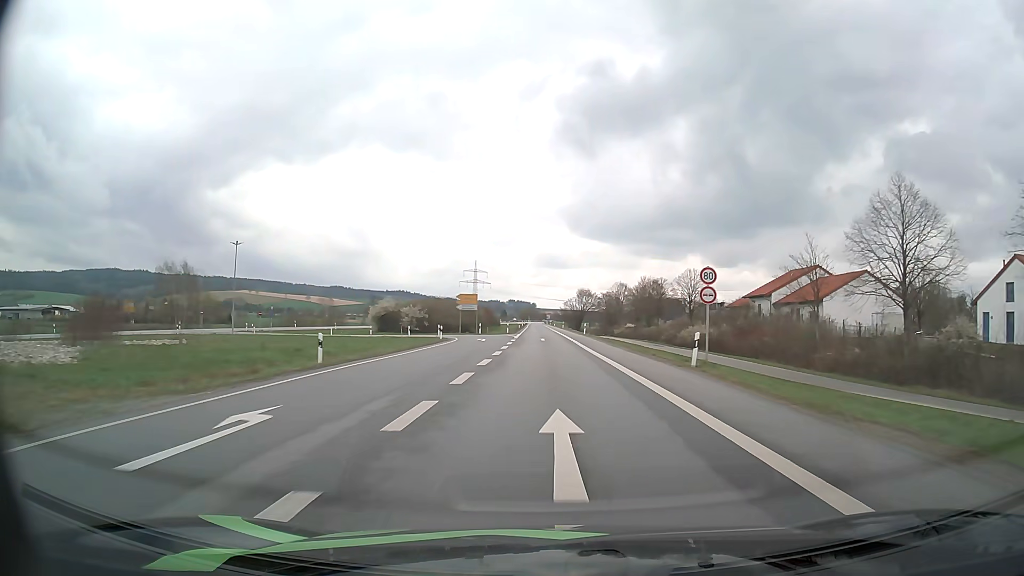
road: primary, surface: asphalt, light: Day
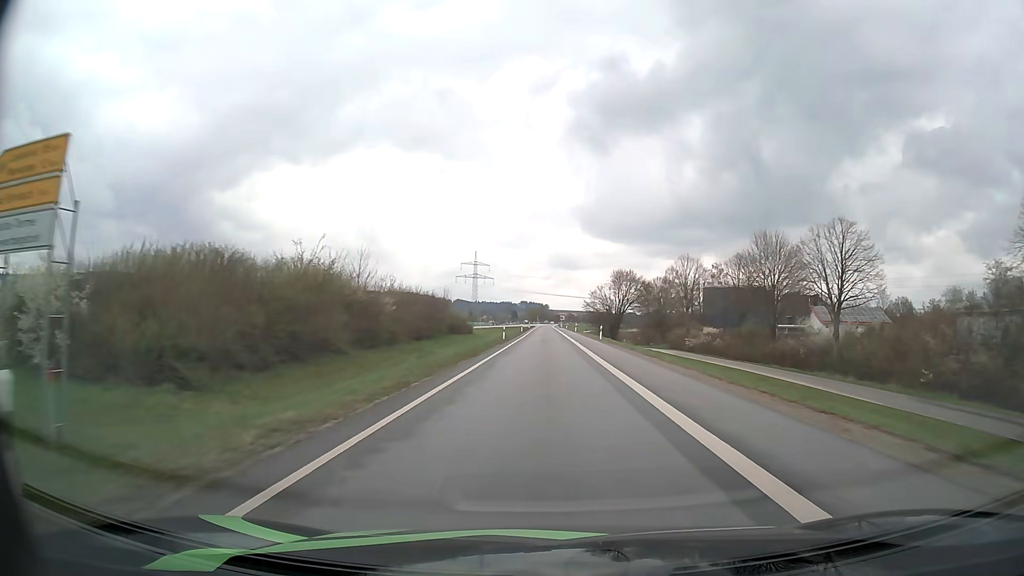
(-0.5, +64.2) m; -1°
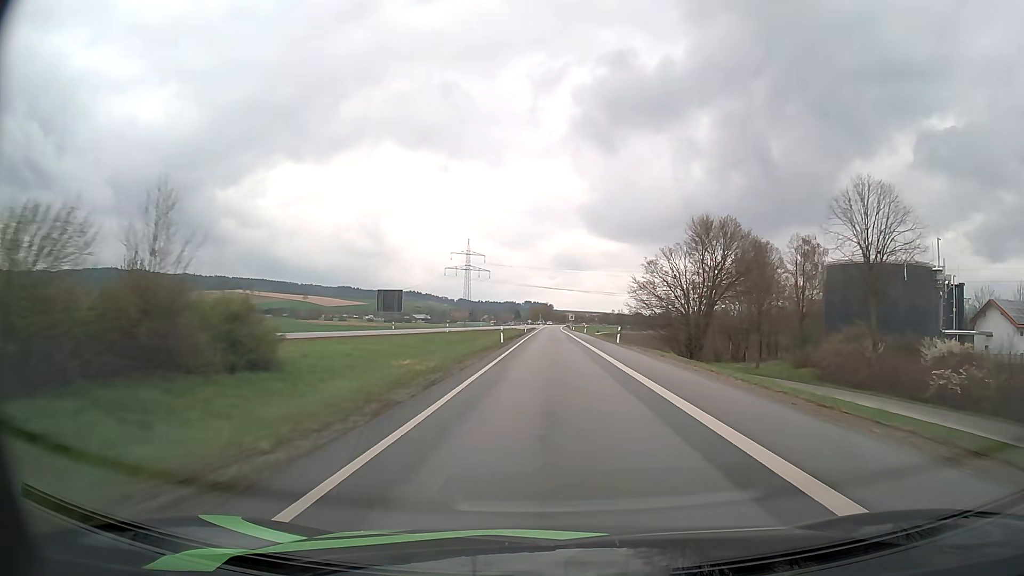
(-0.4, +51.4) m; 0°
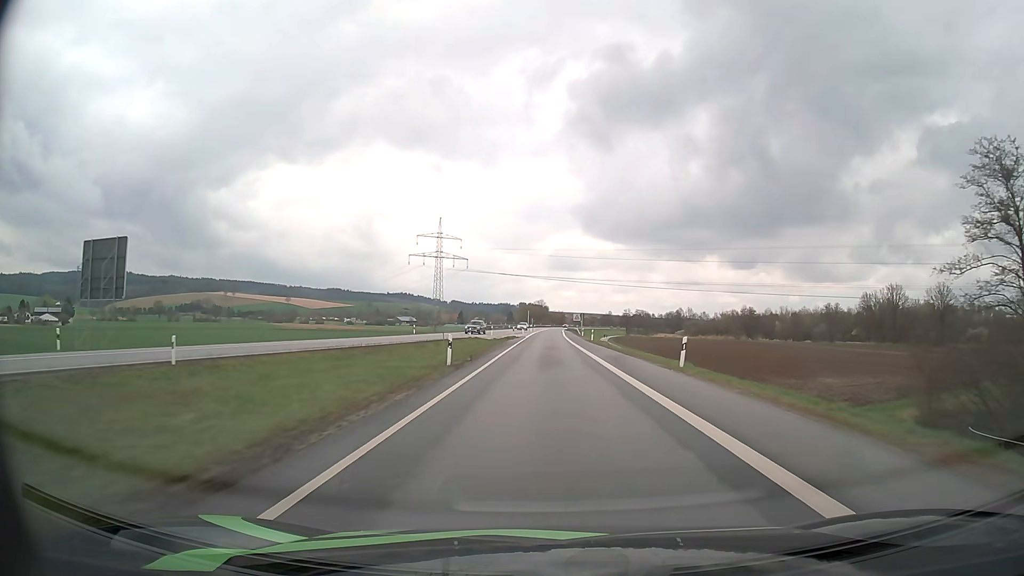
(+0.3, +65.1) m; 0°
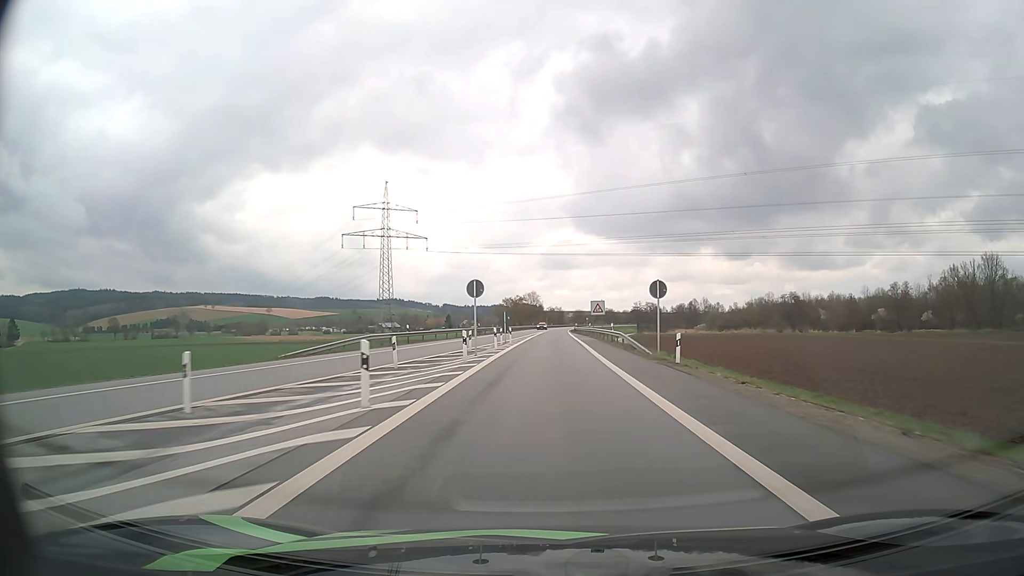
(+0.1, +66.3) m; +1°
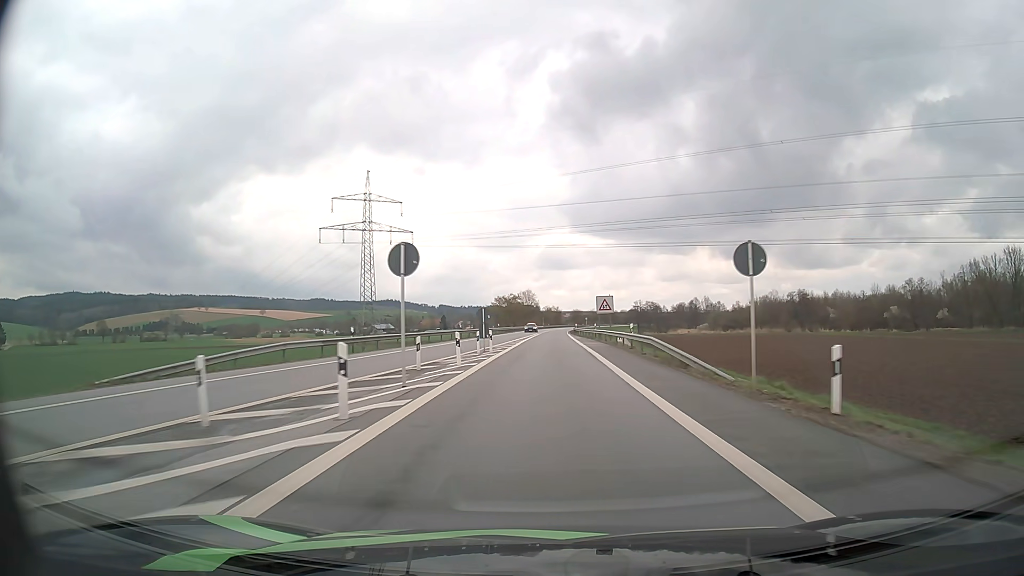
(0.0, +13.3) m; 0°
